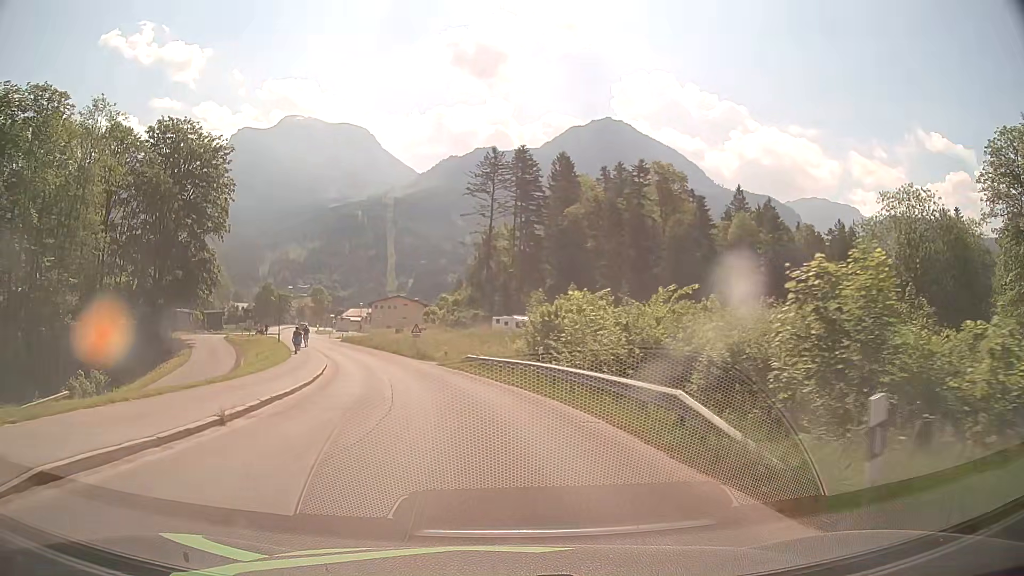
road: tertiary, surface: asphalt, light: Day
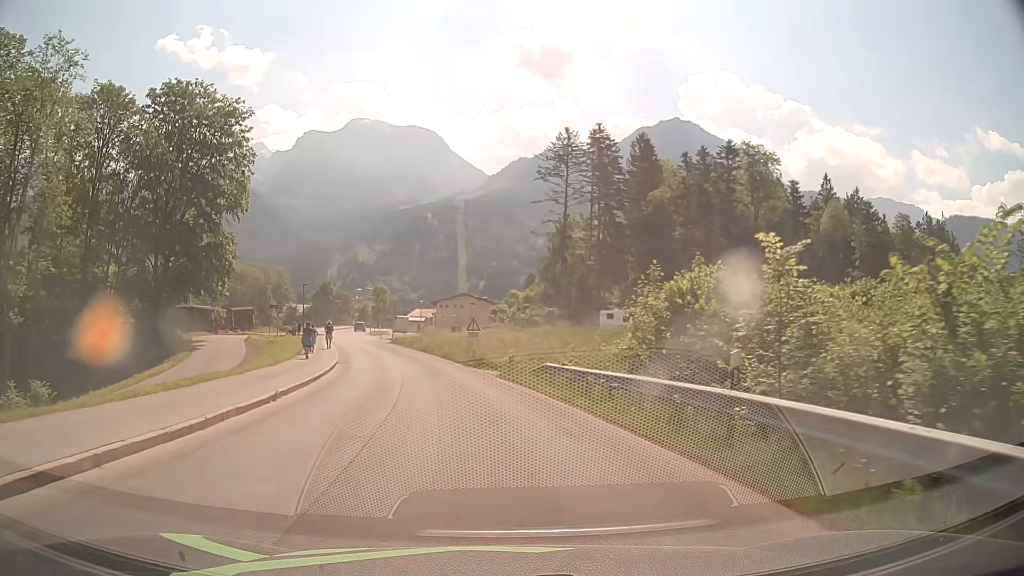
(-0.6, +13.2) m; -6°
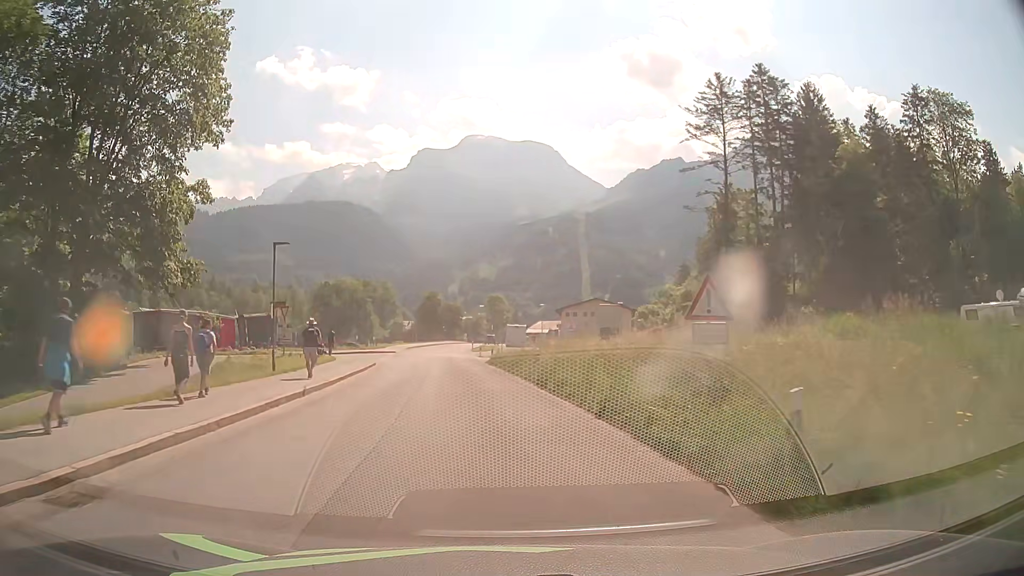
(-2.8, +27.8) m; -11°
